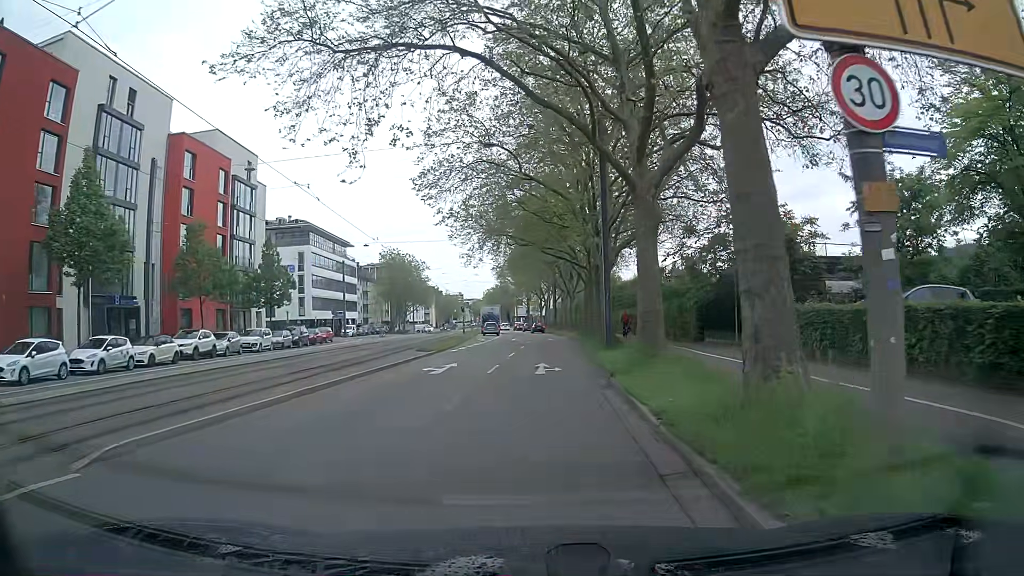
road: primary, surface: asphalt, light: Day
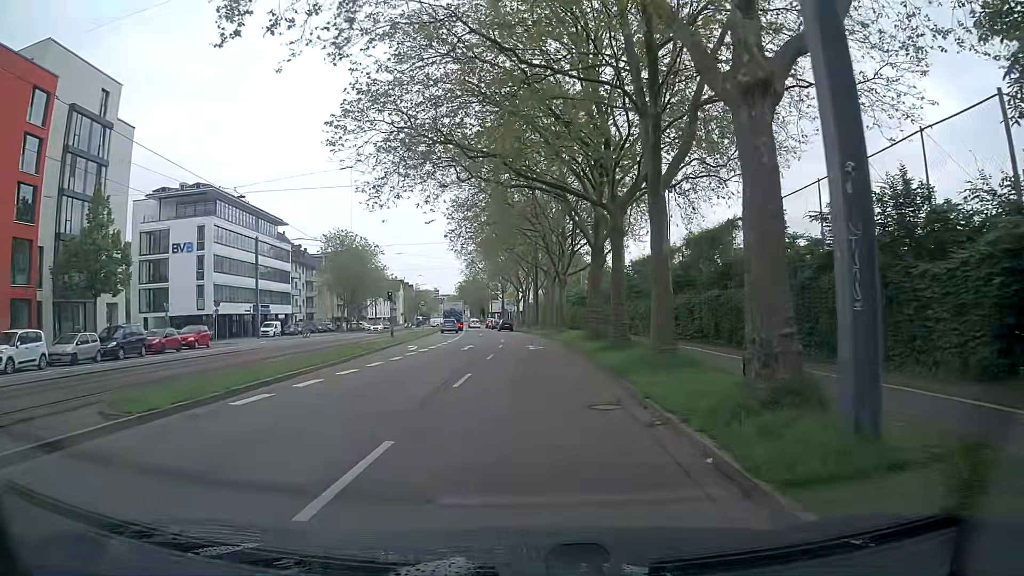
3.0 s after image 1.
(+0.3, +23.6) m; +2°
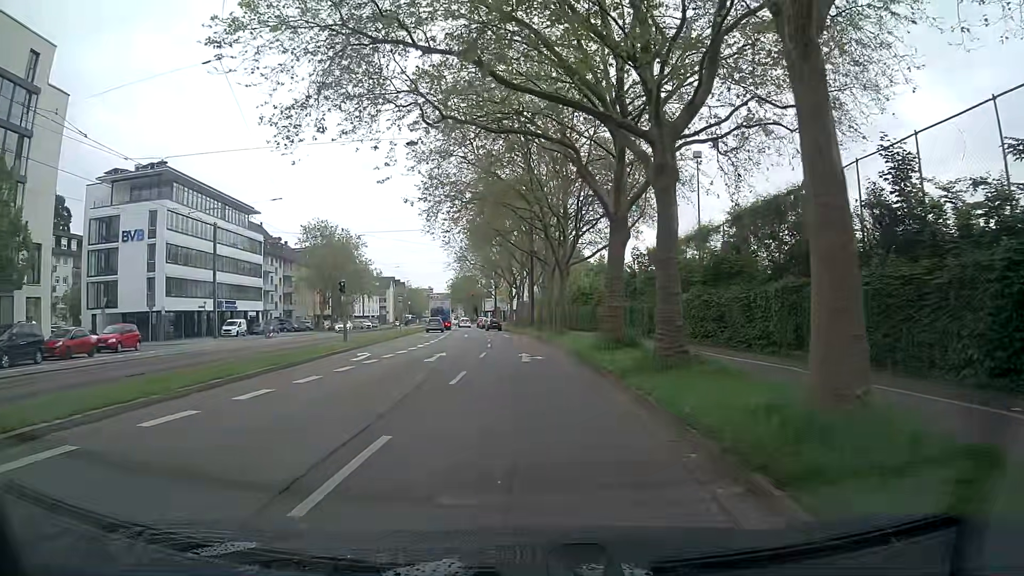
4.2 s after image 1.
(-0.1, +8.9) m; -2°
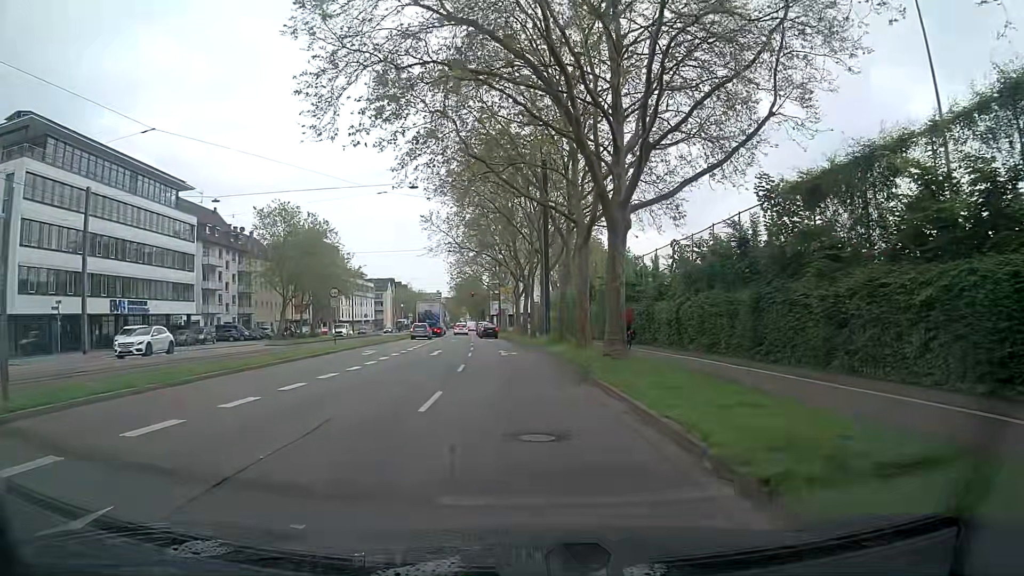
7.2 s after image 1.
(+0.5, +21.8) m; 0°
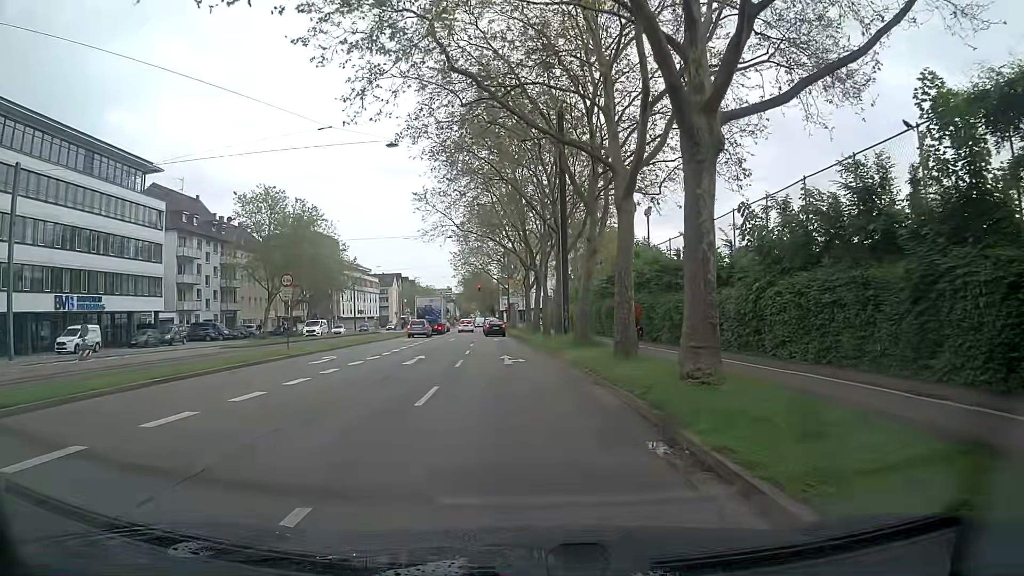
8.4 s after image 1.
(0.0, +8.7) m; 0°
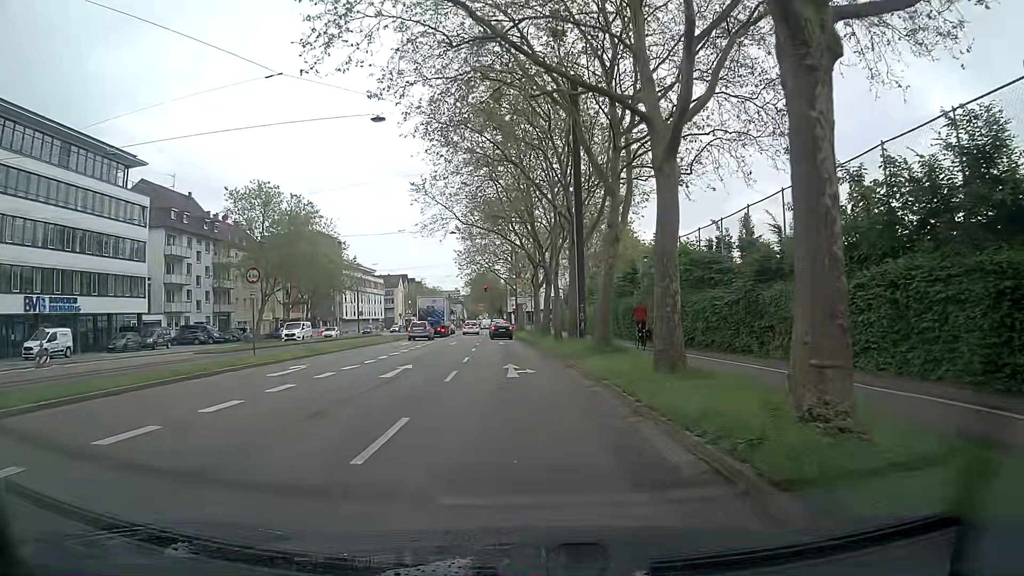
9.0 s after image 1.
(-0.1, +4.3) m; -1°
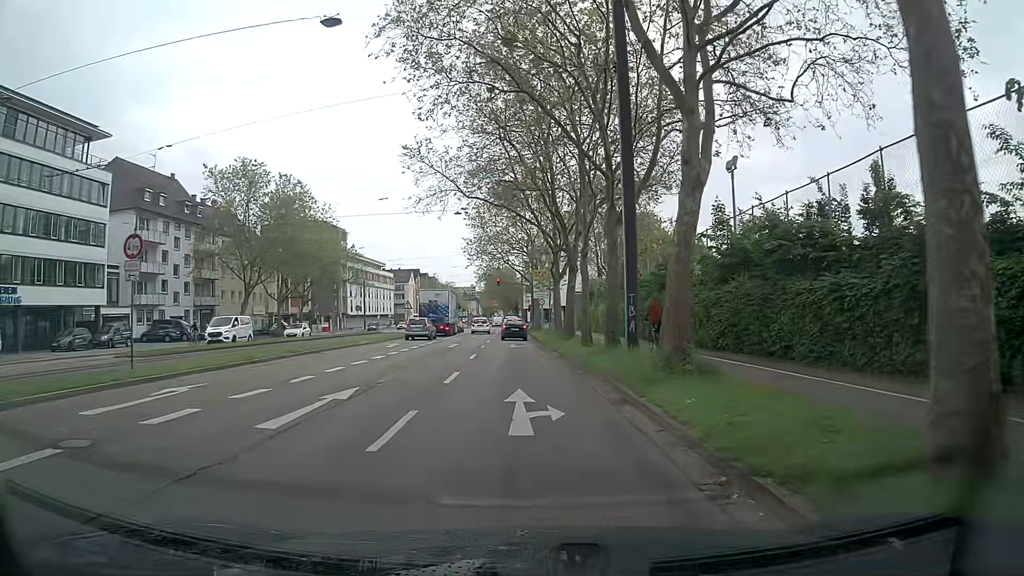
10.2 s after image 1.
(-0.2, +8.6) m; -1°
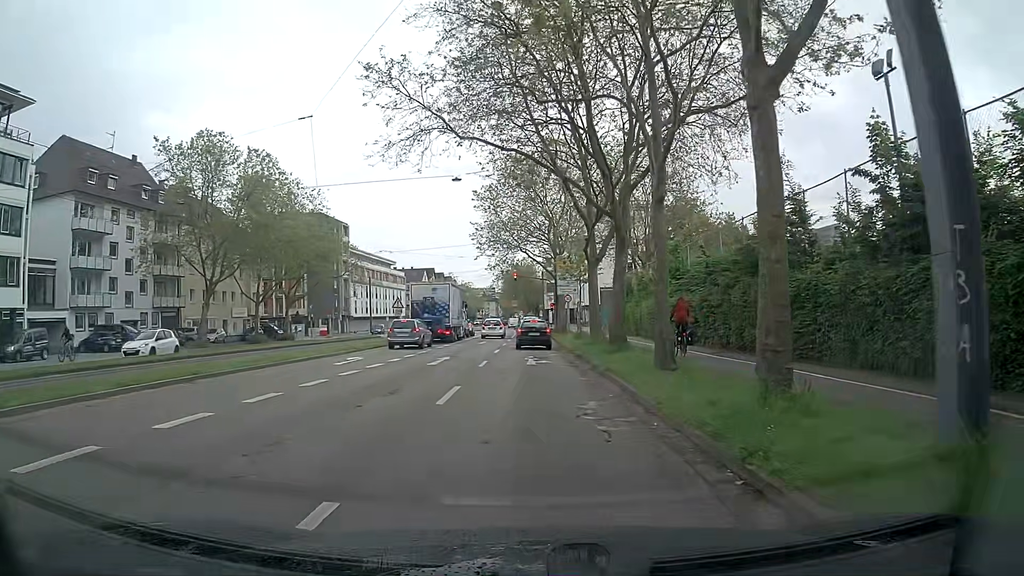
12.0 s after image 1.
(-0.4, +12.1) m; -3°
